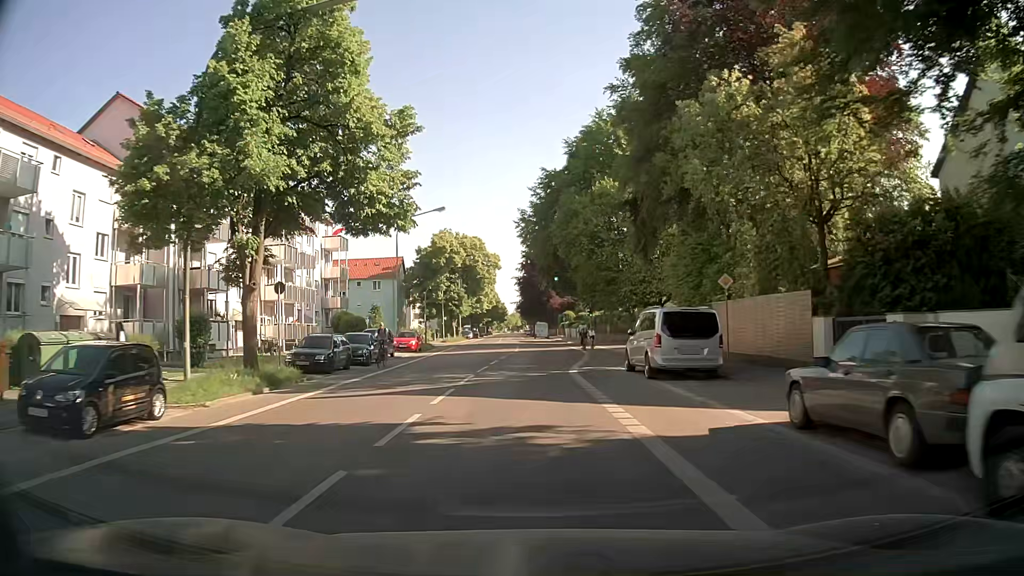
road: secondary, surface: asphalt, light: Day
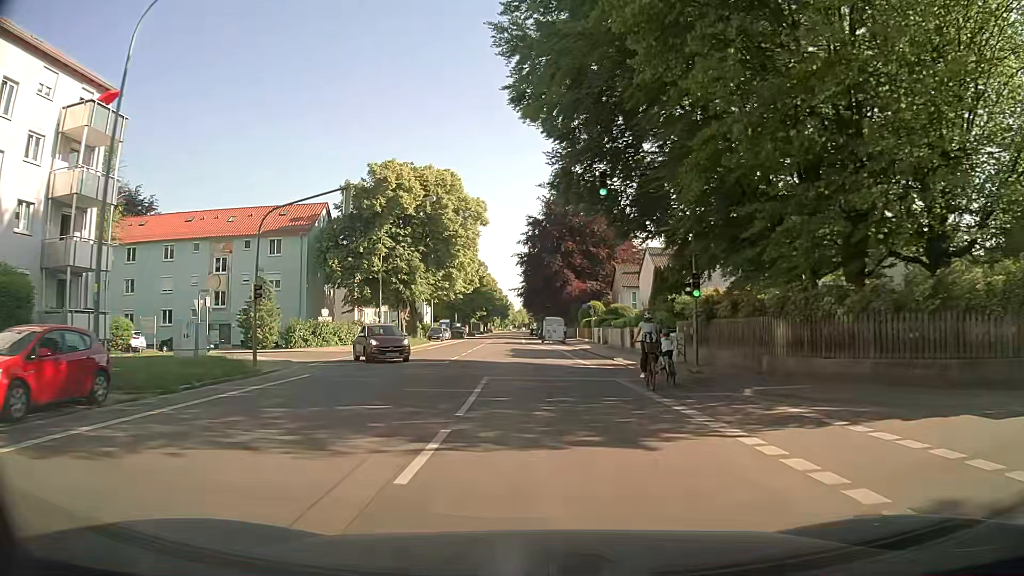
(+0.3, +38.0) m; 0°
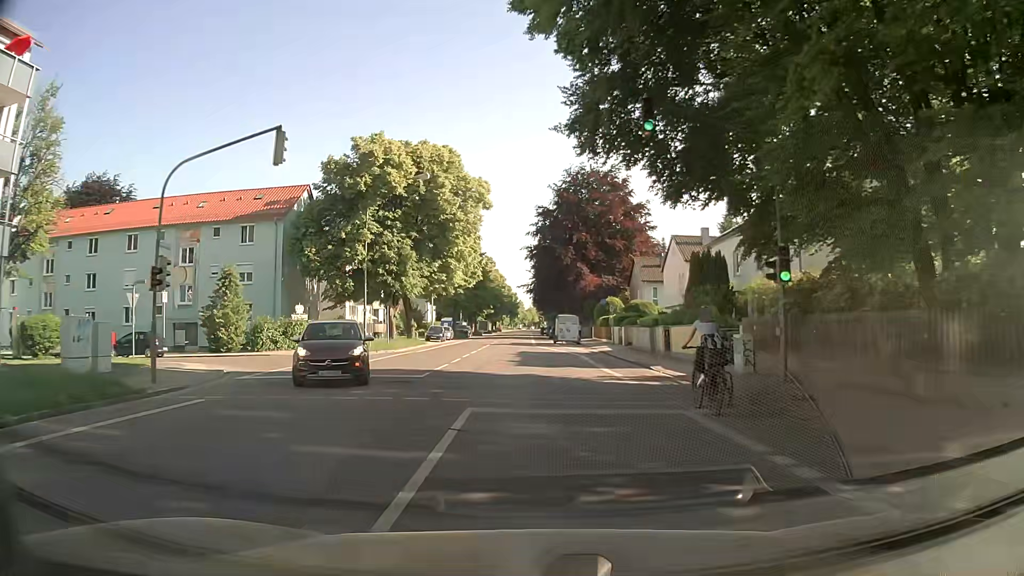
(-0.1, +7.3) m; -1°
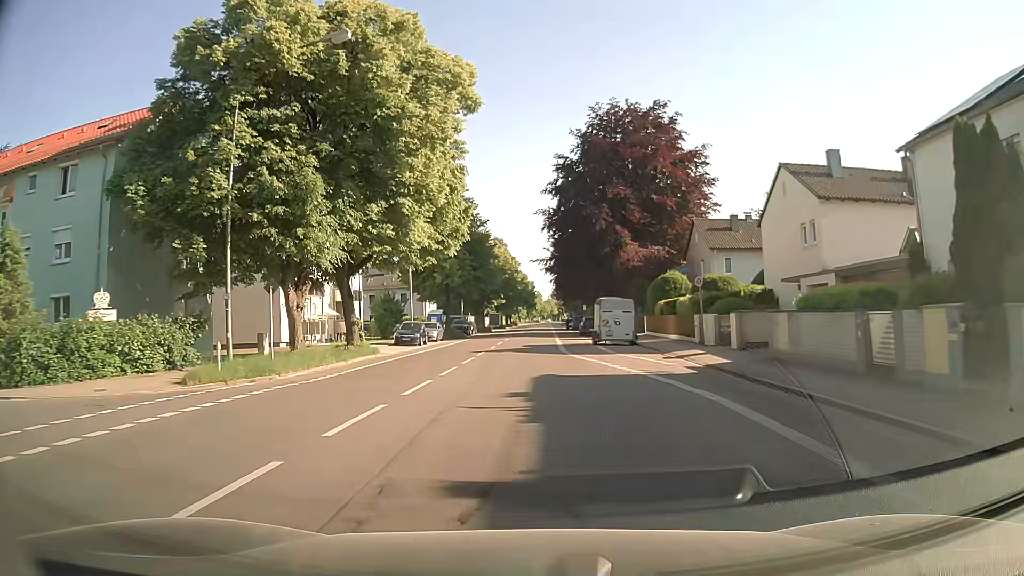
(-0.4, +21.6) m; -1°
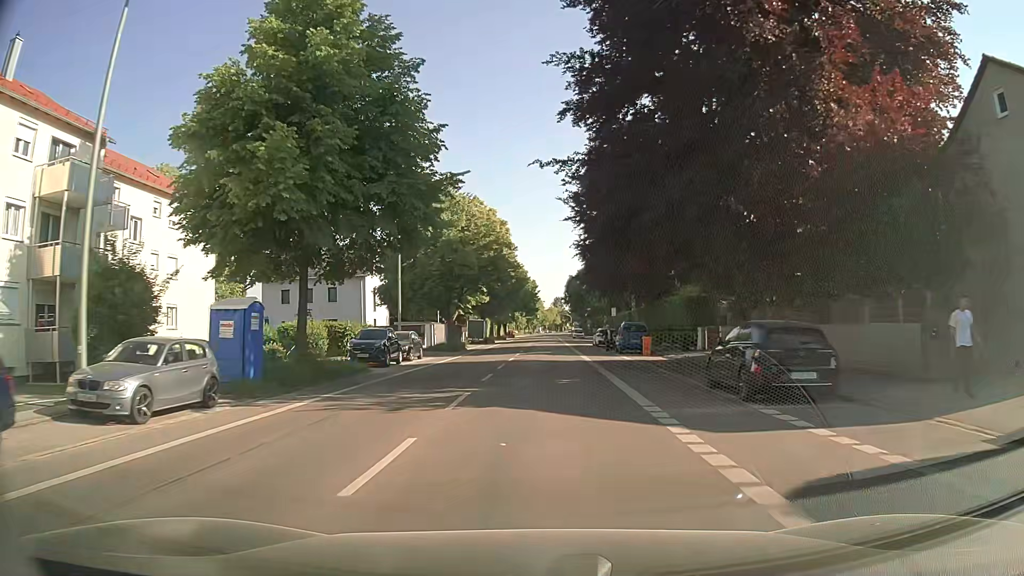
(-0.3, +38.5) m; 0°
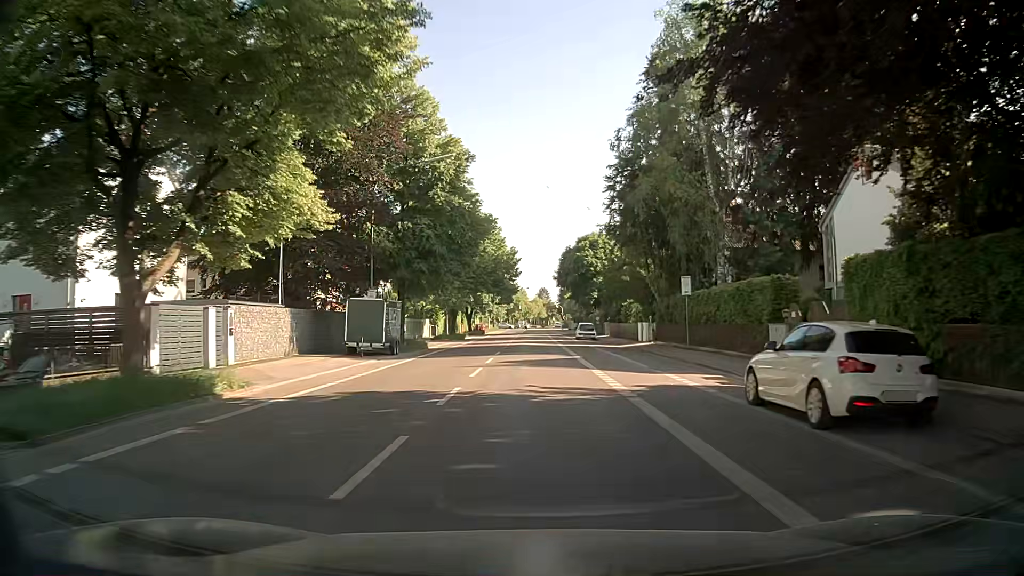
(+0.5, +42.0) m; +1°
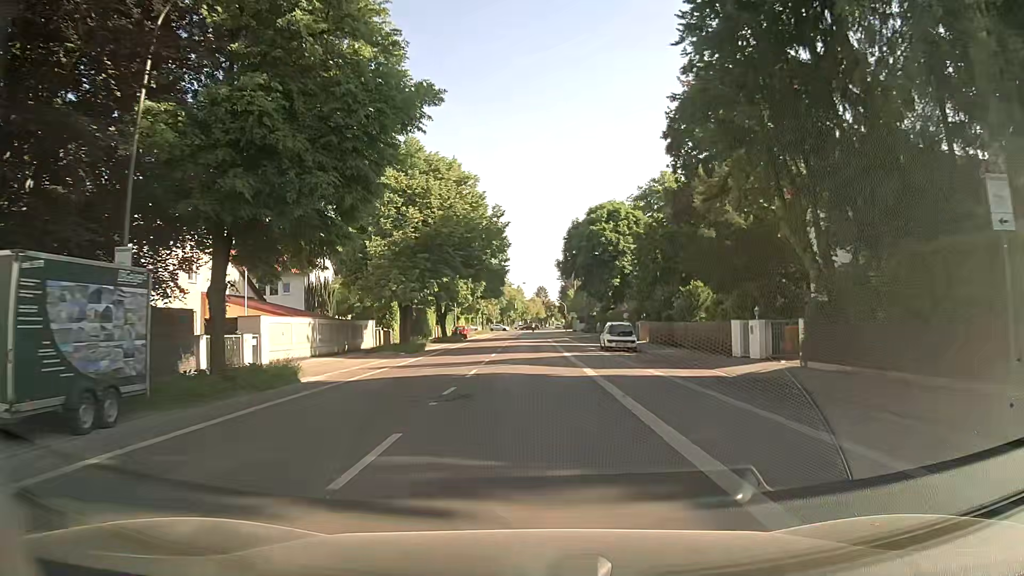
(+0.2, +23.3) m; +1°
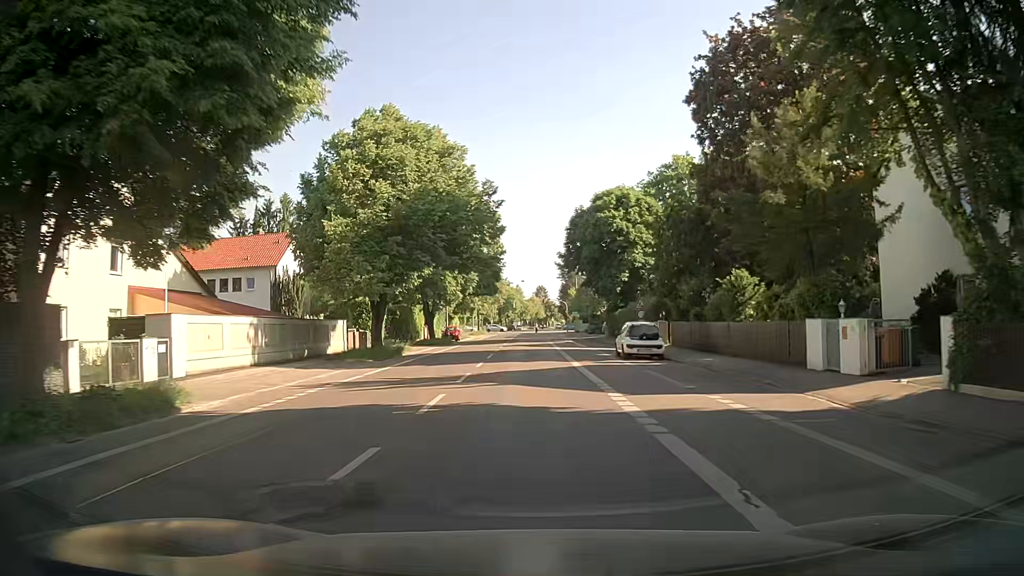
(0.0, +7.2) m; 0°
(0, +10) (0, +20) (0, +30) (0, +40) (0, +50) (0, +60) (0, +70) (+1, +80) (+1, +90) (+1, +100) m
